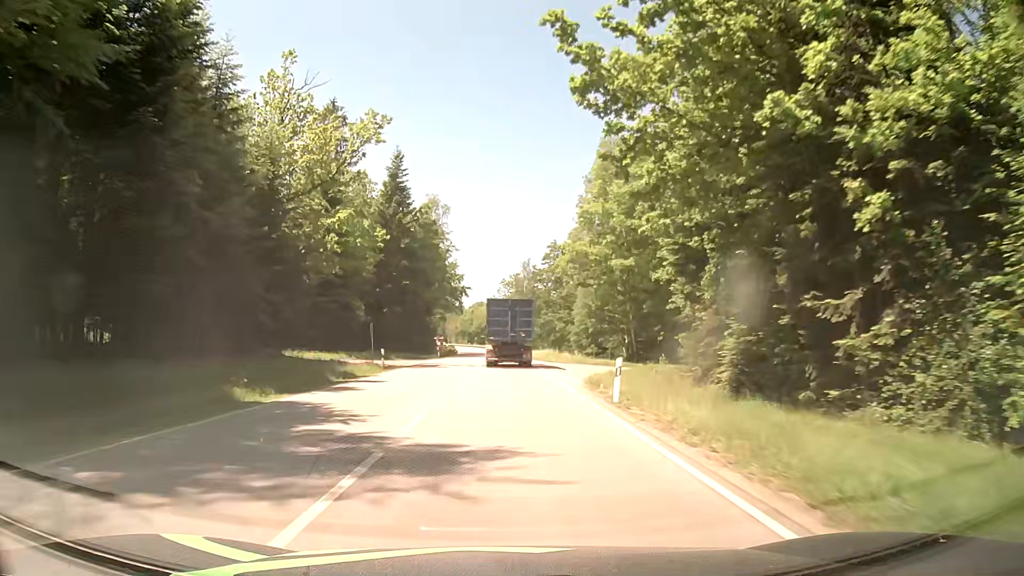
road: secondary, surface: asphalt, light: Day
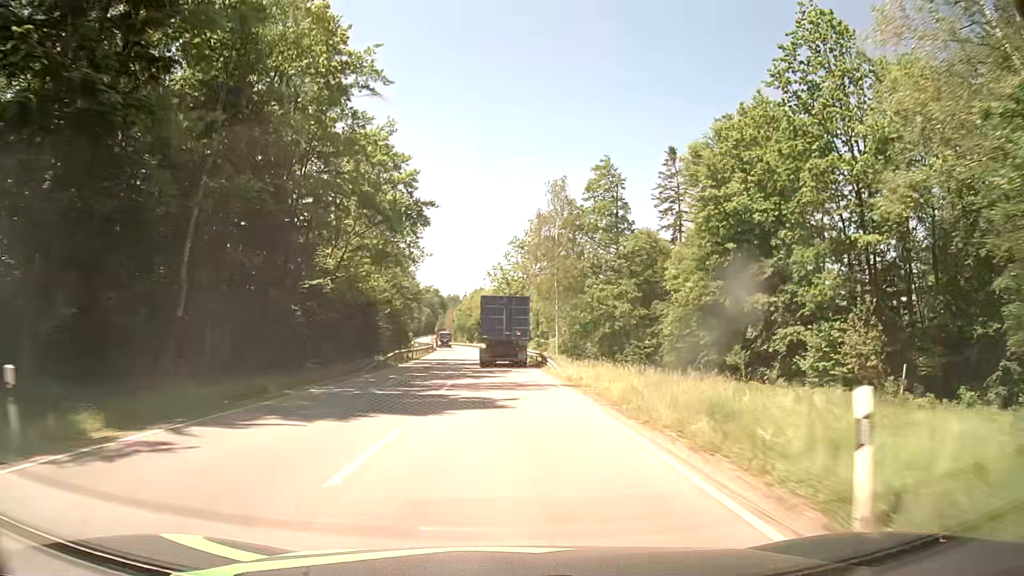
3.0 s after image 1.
(-0.5, +58.7) m; -1°
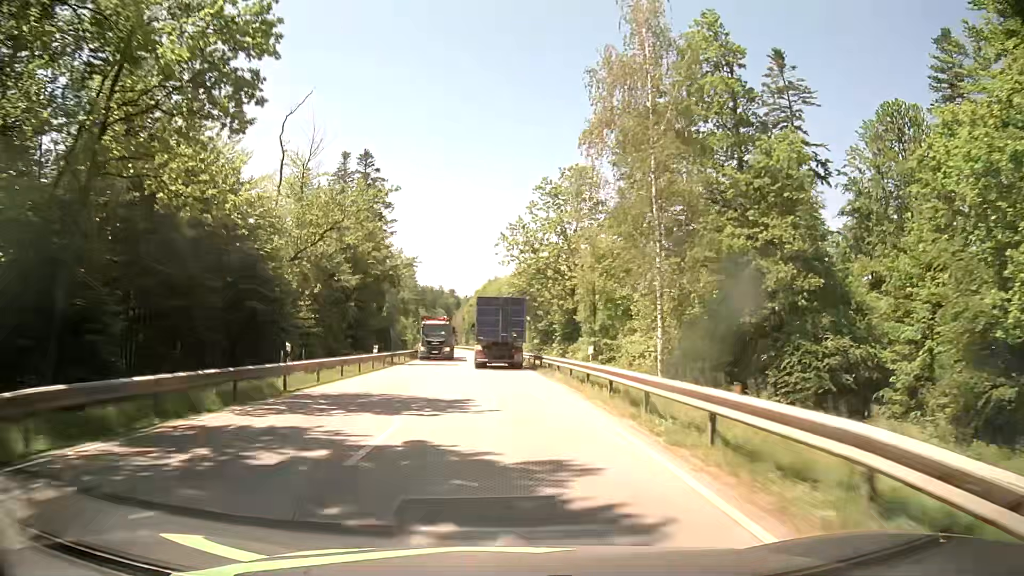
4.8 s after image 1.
(-0.1, +34.8) m; -1°
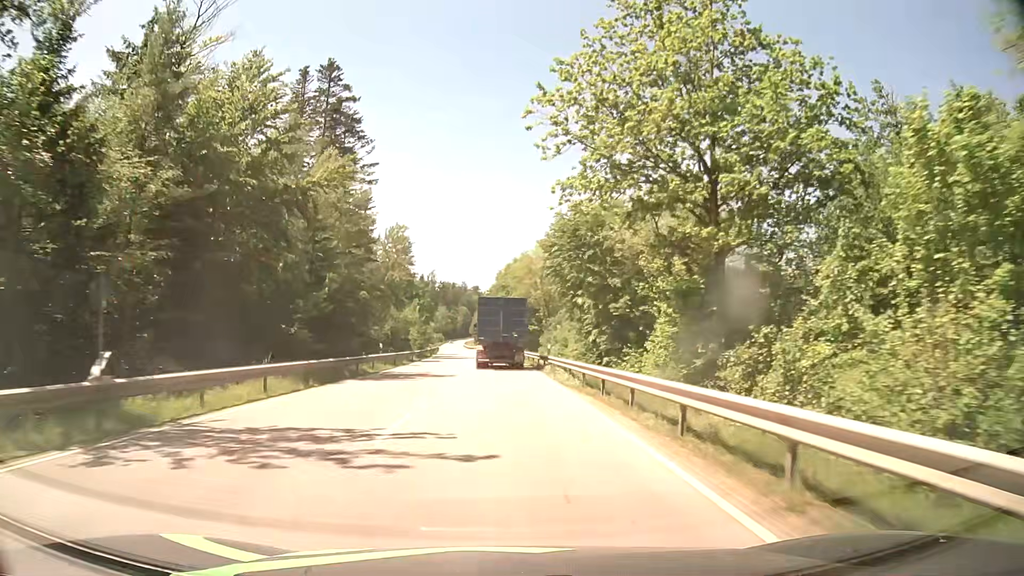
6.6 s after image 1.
(-0.8, +34.5) m; -2°
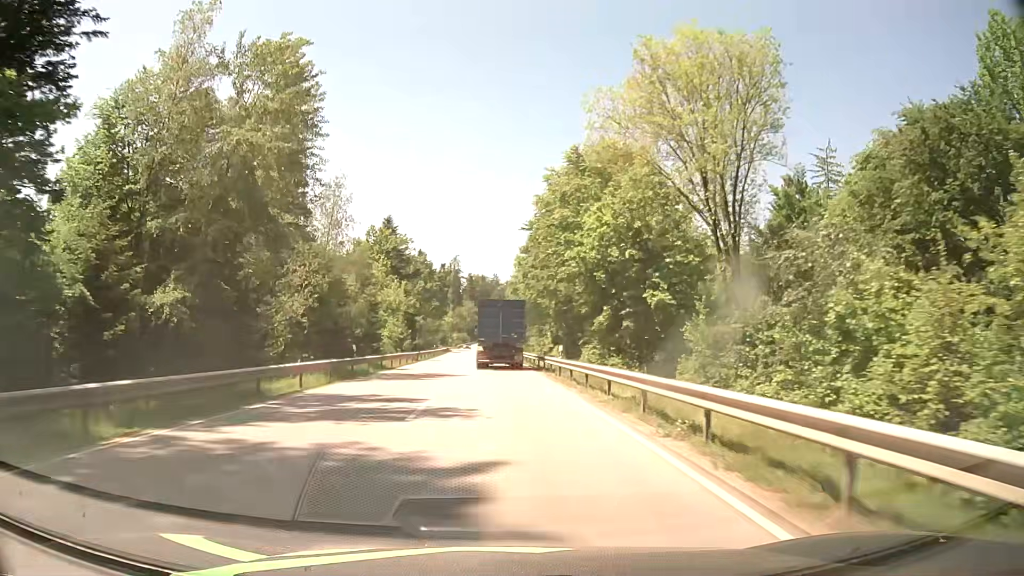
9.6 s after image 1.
(-1.6, +57.1) m; -4°
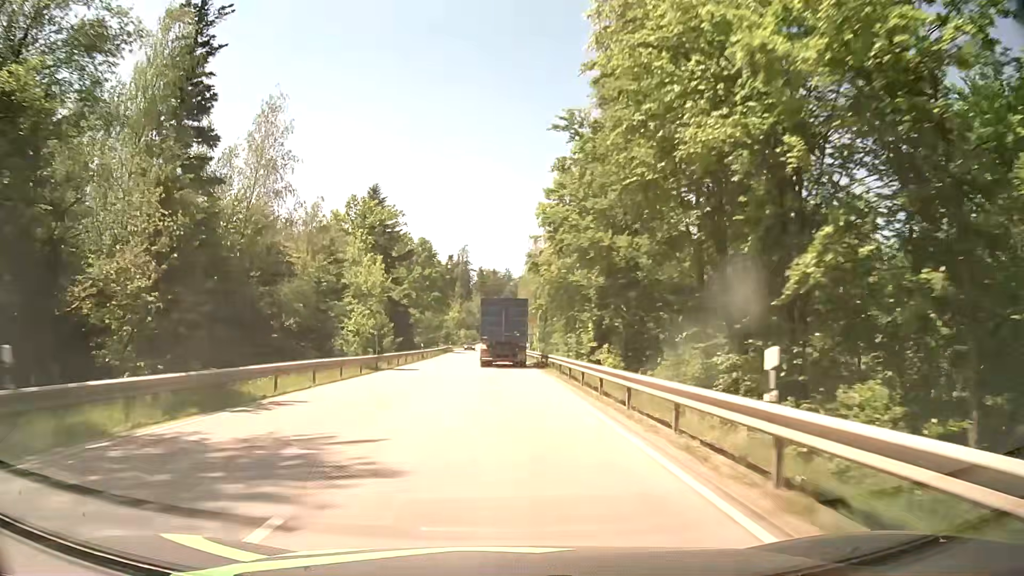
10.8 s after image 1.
(0.0, +22.8) m; -1°
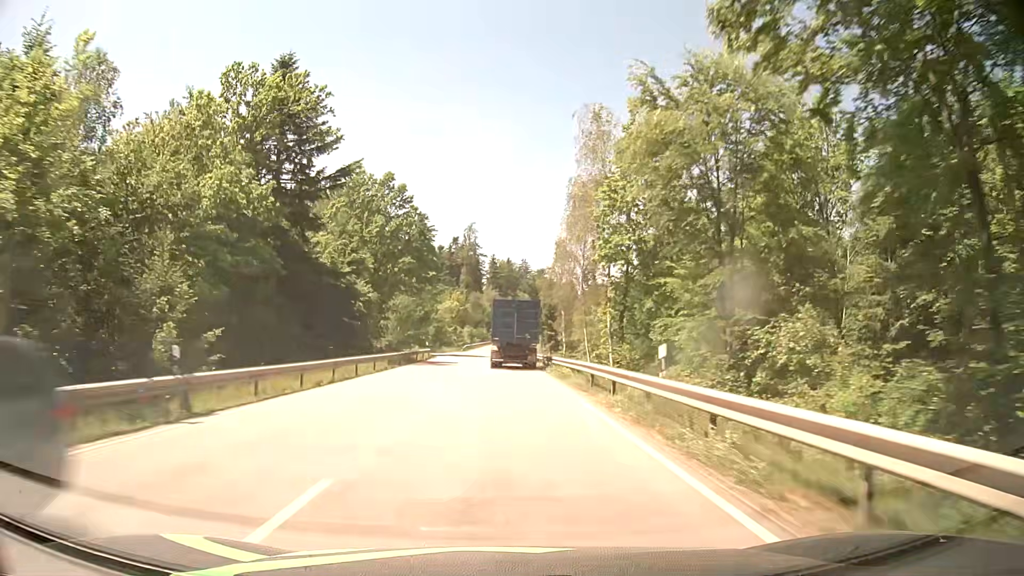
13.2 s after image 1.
(-0.5, +46.0) m; -1°
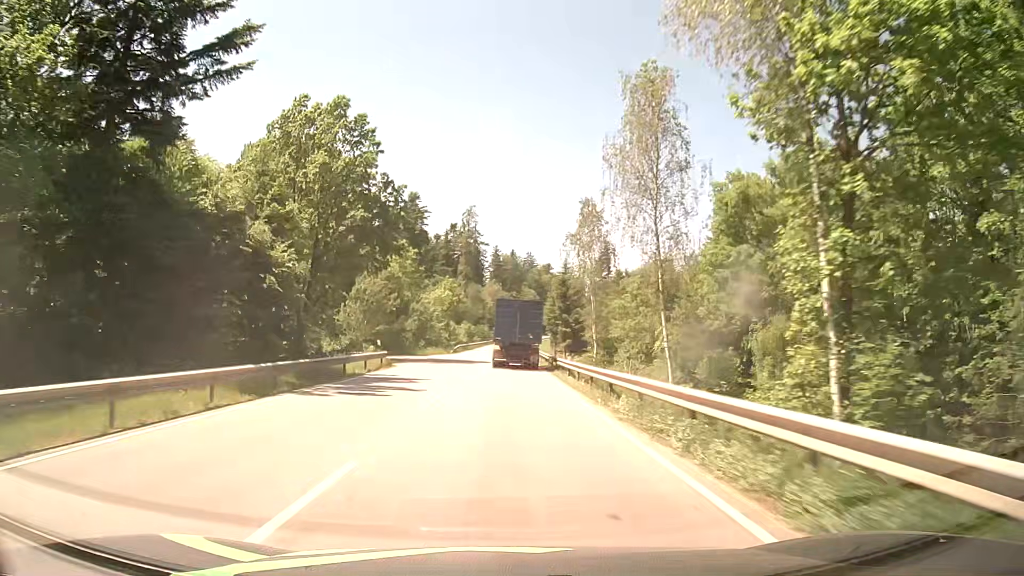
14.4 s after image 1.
(-0.2, +23.1) m; -1°
(0, +10) (0, +20) (0, +30) (0, +40) (0, +50) (0, +60) (0, +70) (+1, +80) (+1, +90) (+1, +100) m
